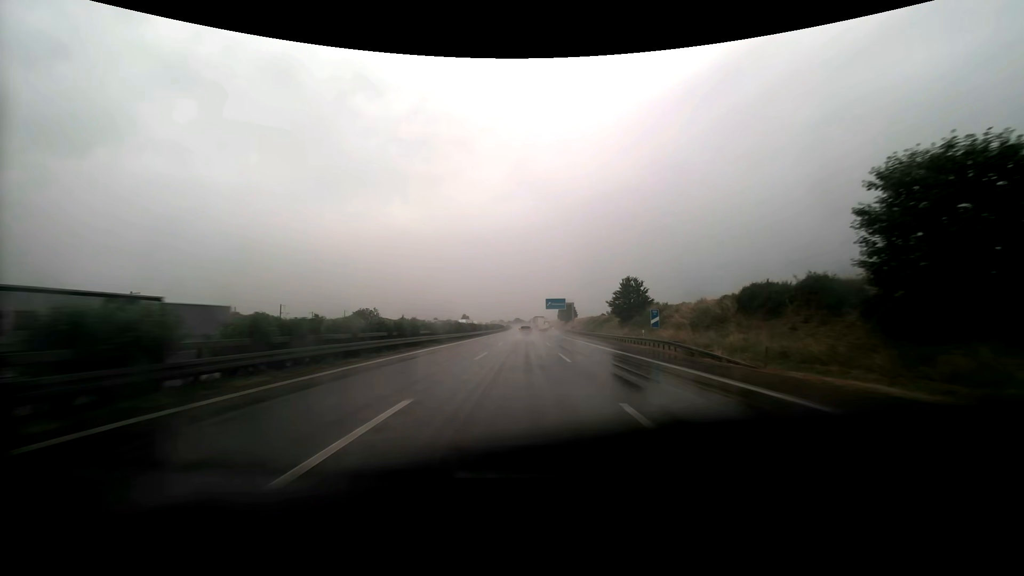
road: motorway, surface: asphalt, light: Day
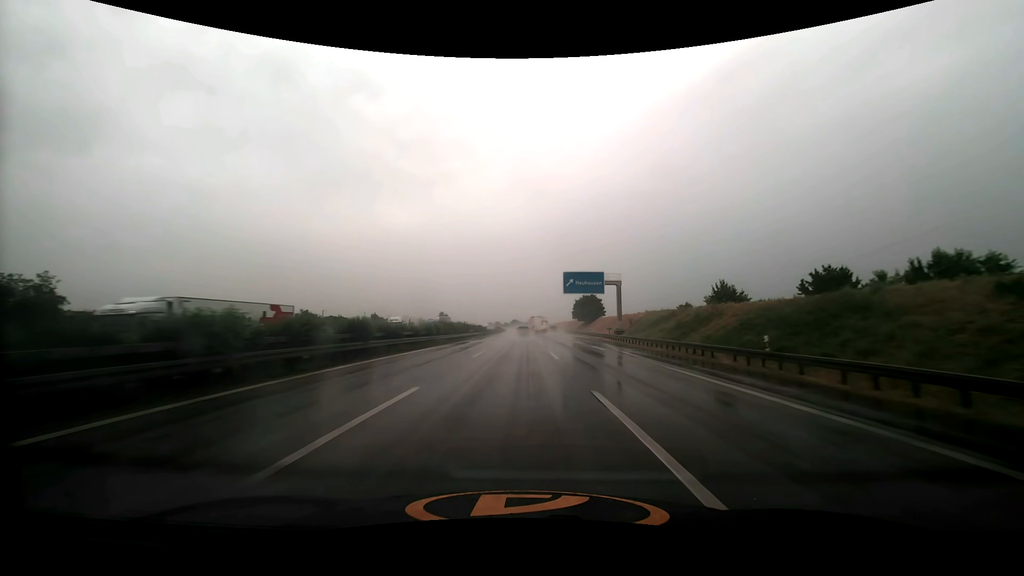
(+0.2, +70.7) m; 0°
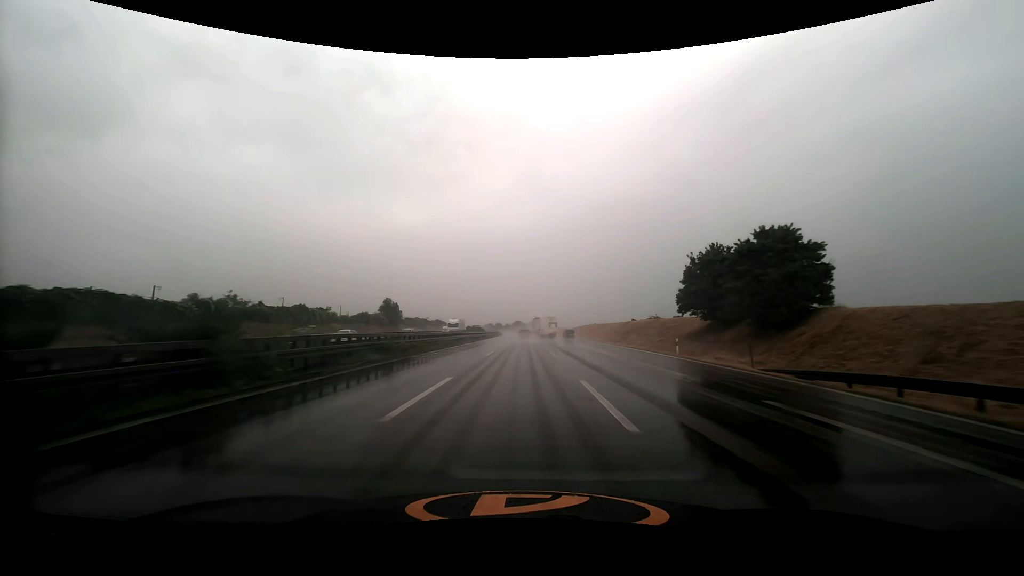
(-0.8, +88.0) m; -1°
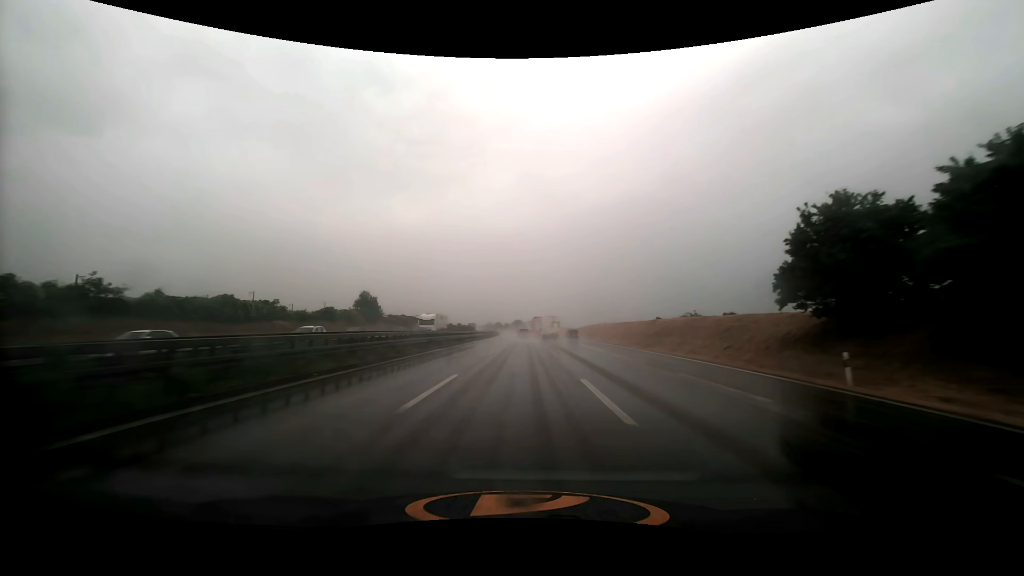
(0.0, +17.6) m; 0°
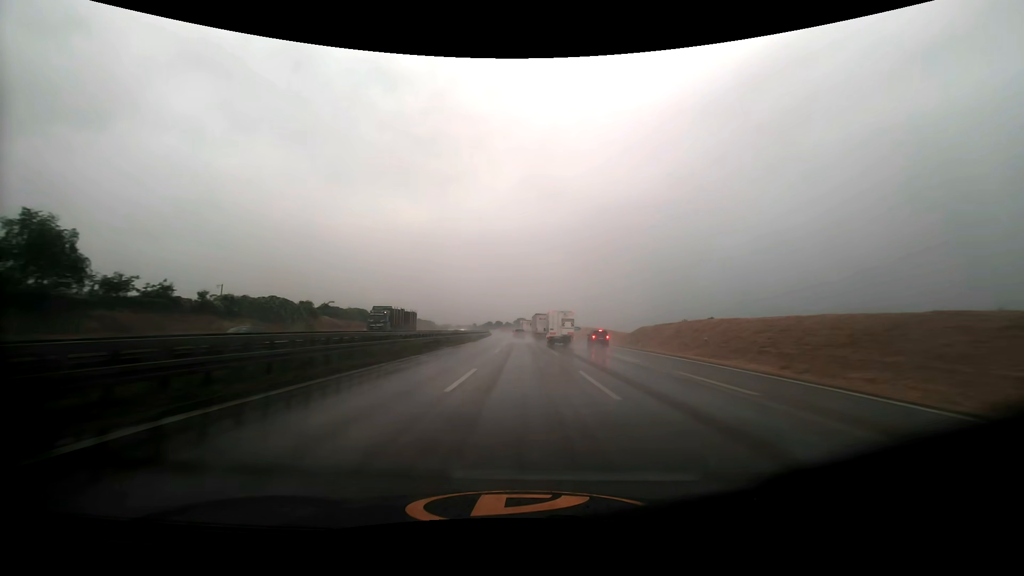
(-0.4, +70.3) m; -1°
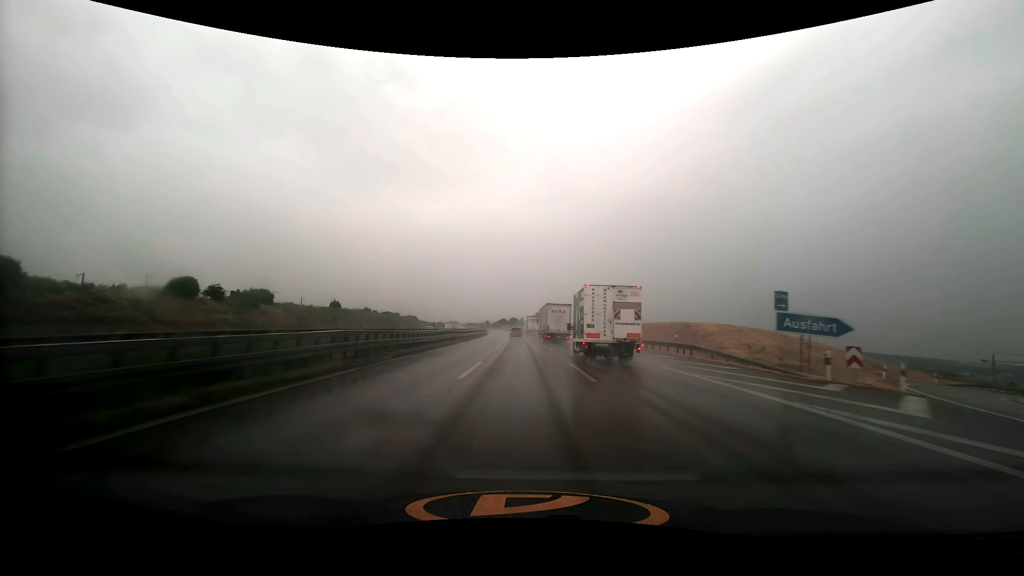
(-1.1, +87.5) m; -2°
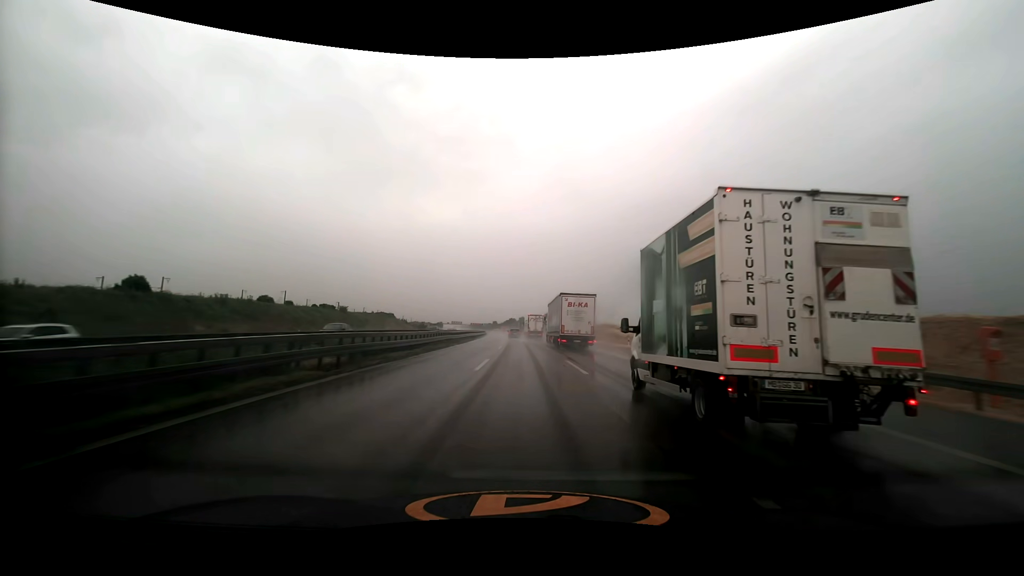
(-0.6, +51.8) m; -1°
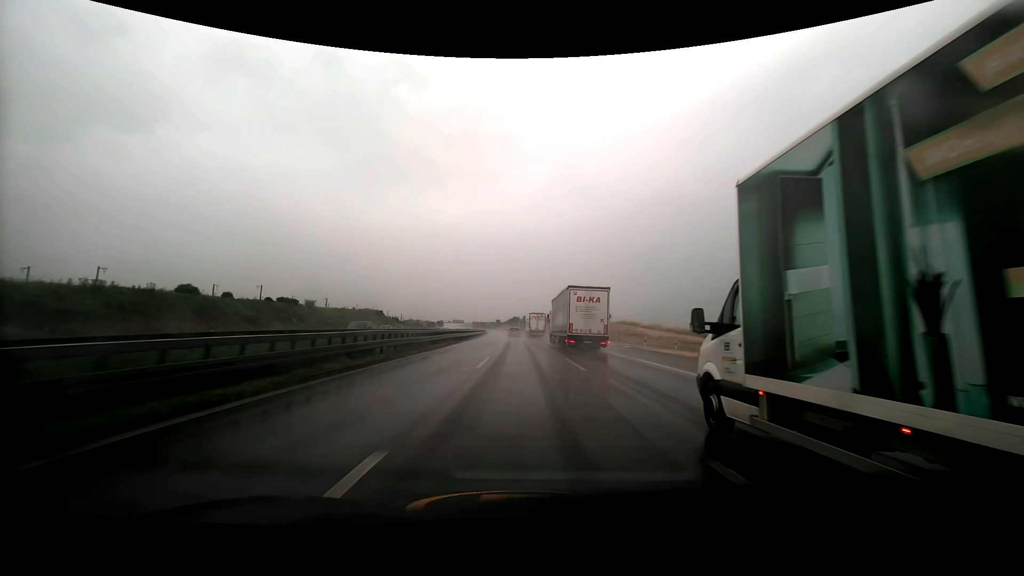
(-0.1, +17.2) m; 0°
(0, +10) (0, +20) (0, +30) (0, +40) (-1, +50) (-1, +60) (-1, +70) (-2, +80) (-2, +90) (-3, +100) m
